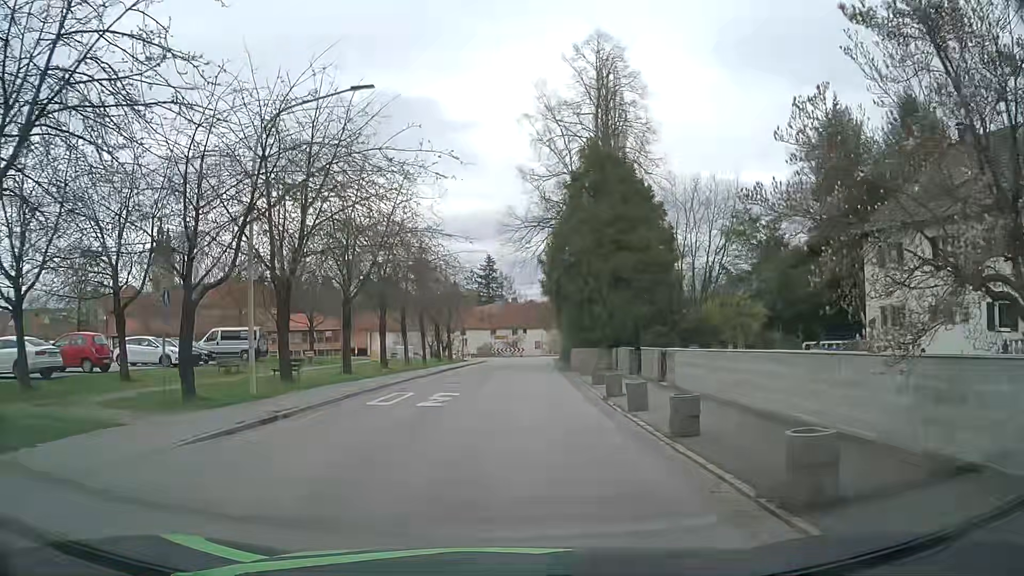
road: unclassified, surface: asphalt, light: Day
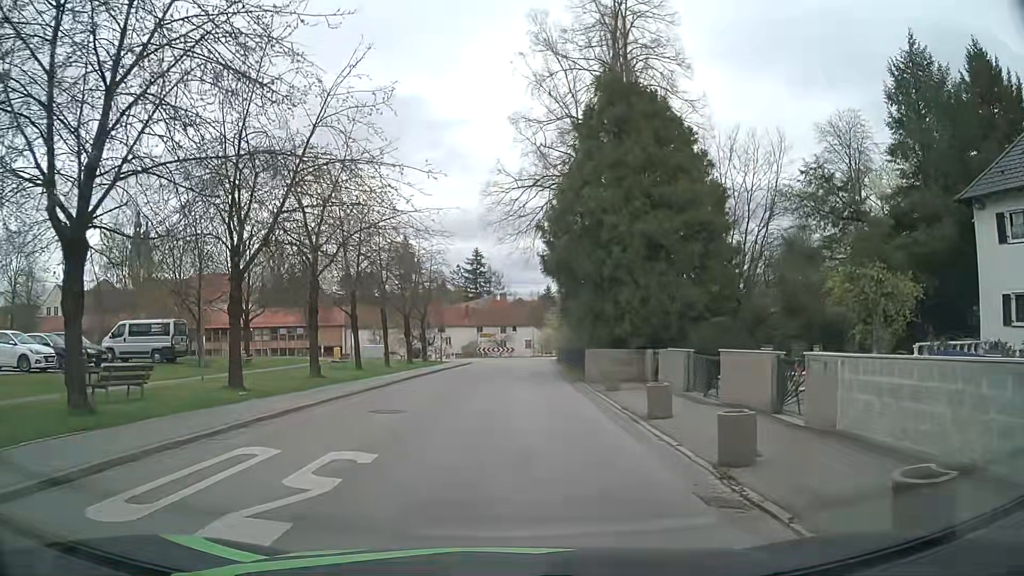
(+0.2, +10.6) m; +2°
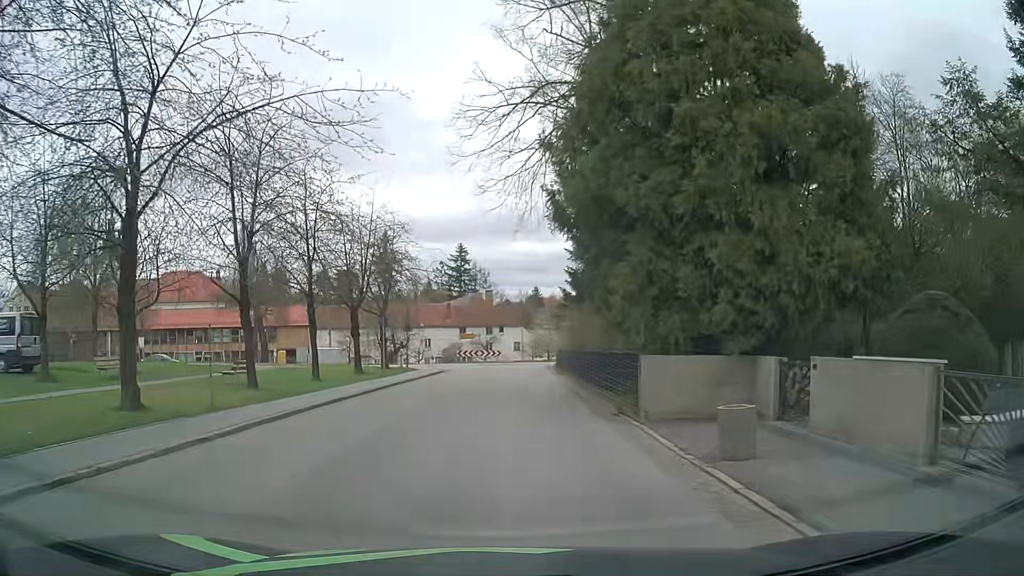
(+0.1, +11.7) m; +1°
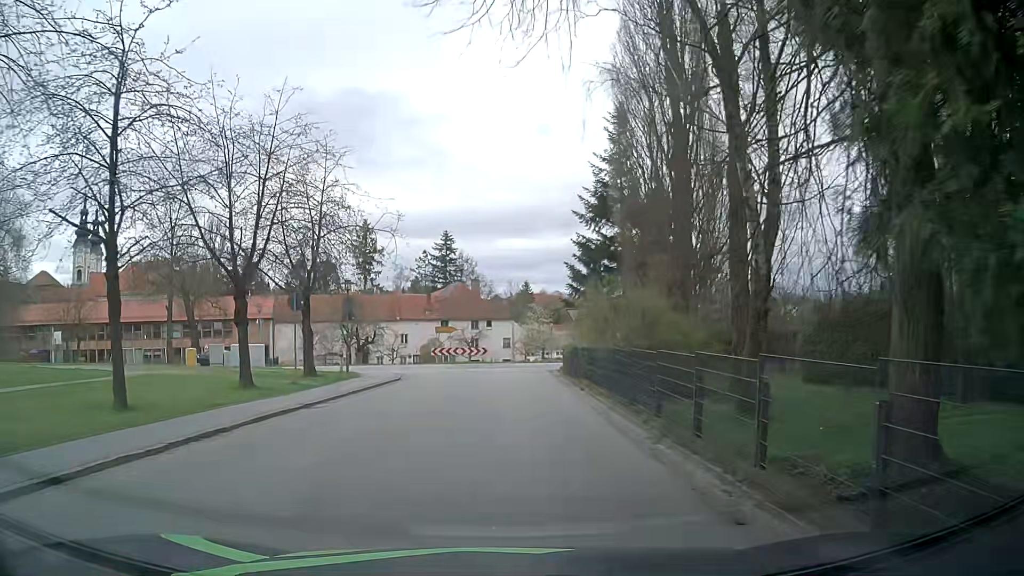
(+0.1, +13.0) m; +1°
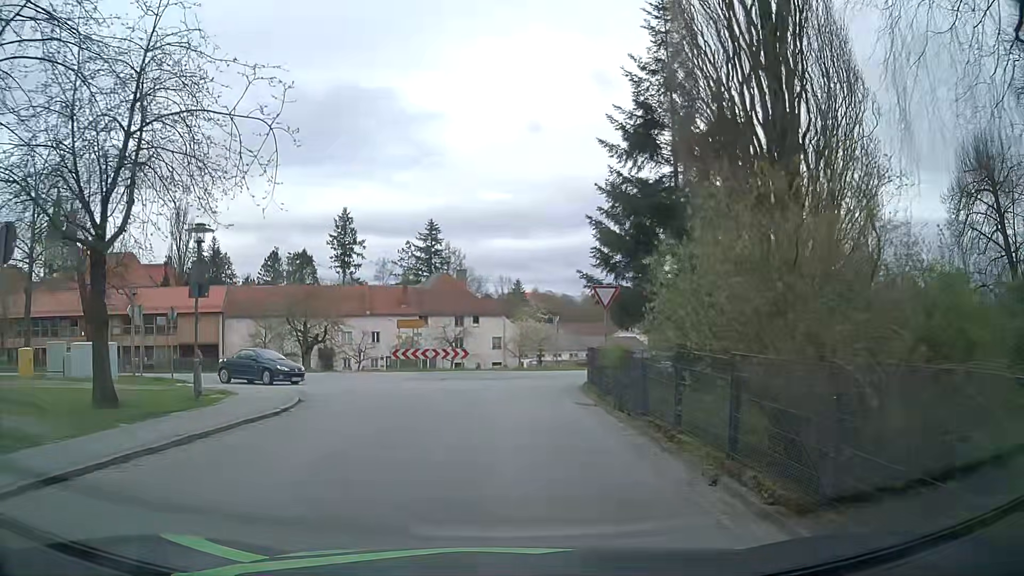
(-0.1, +13.3) m; 0°
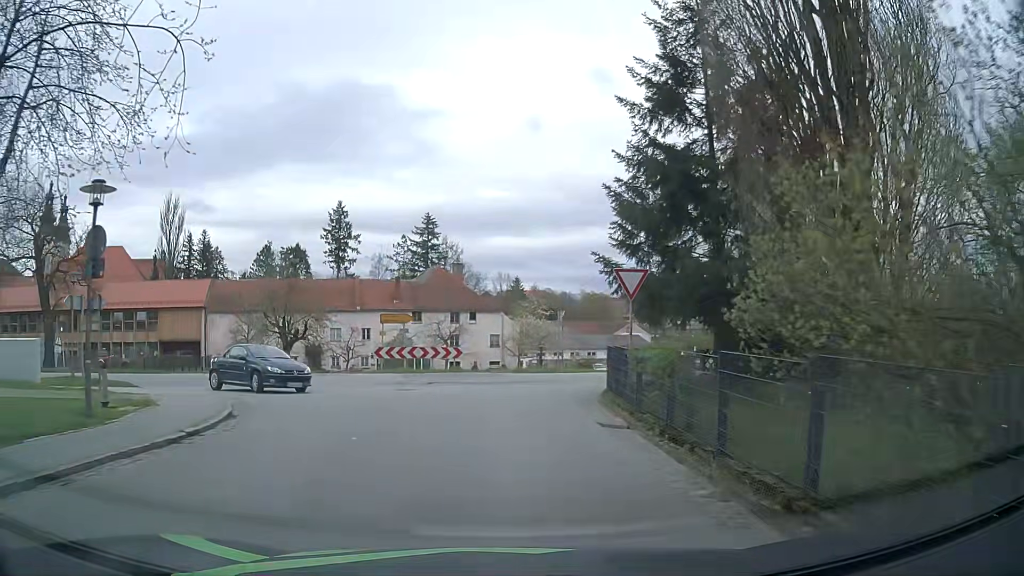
(+0.1, +4.2) m; 0°
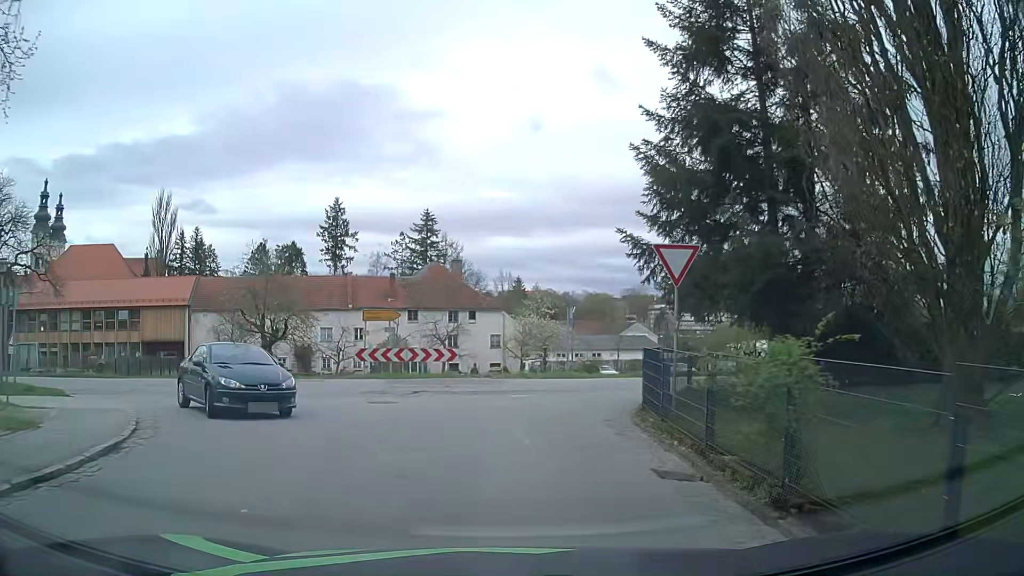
(0.0, +4.1) m; +1°
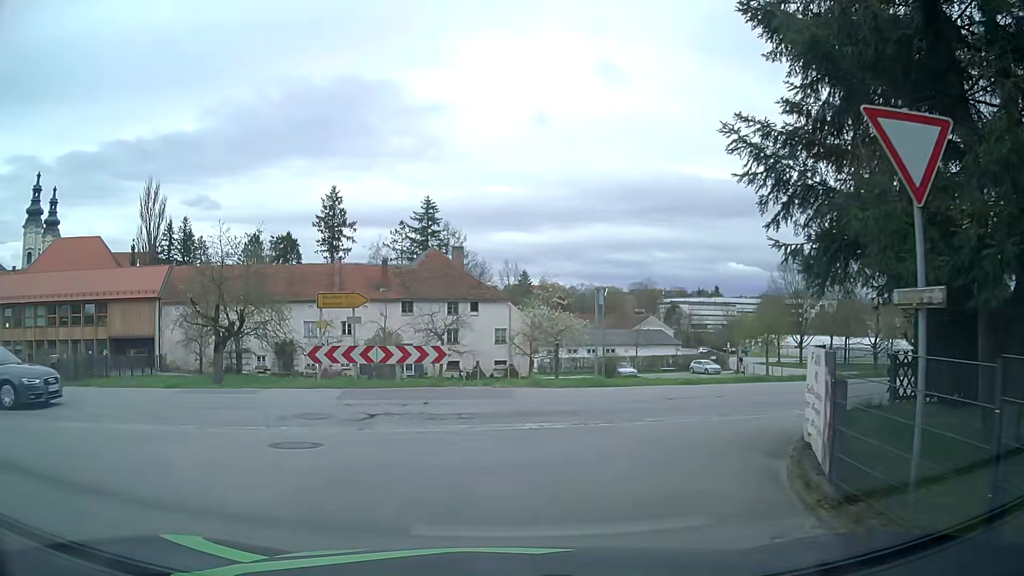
(-0.1, +7.0) m; -2°
